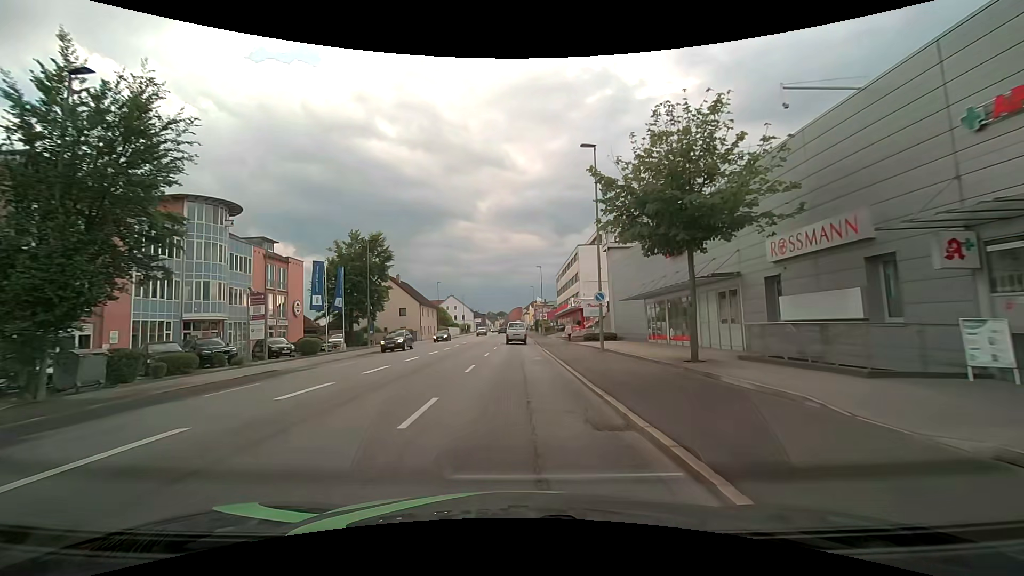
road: tertiary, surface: asphalt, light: Day
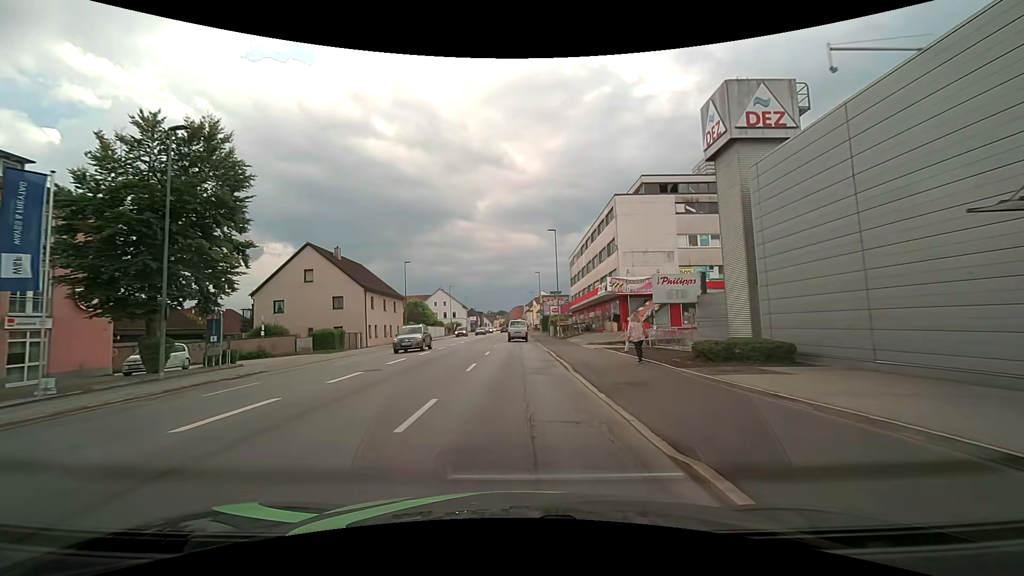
(0.0, +27.2) m; 0°
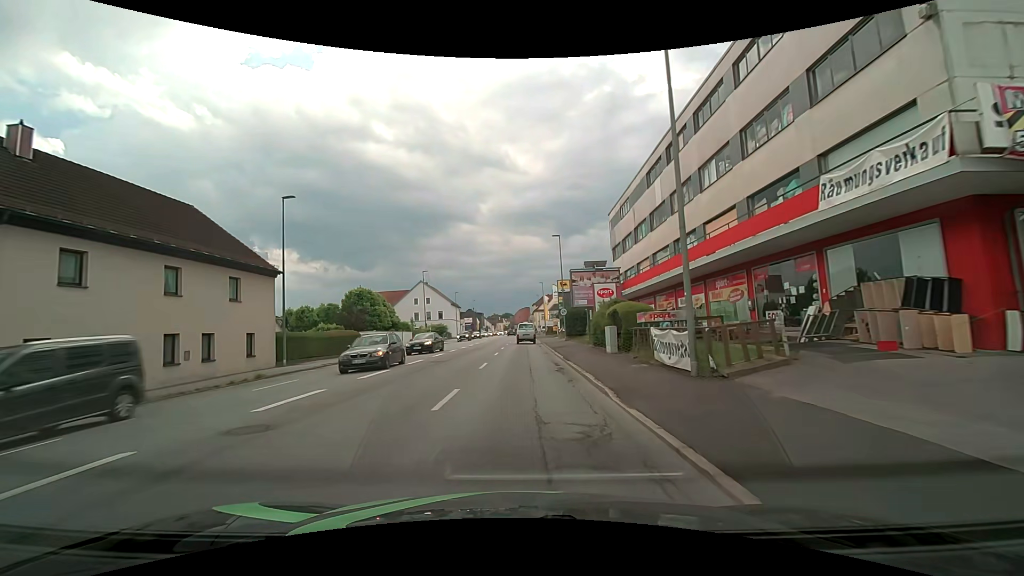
(-0.1, +34.4) m; -1°
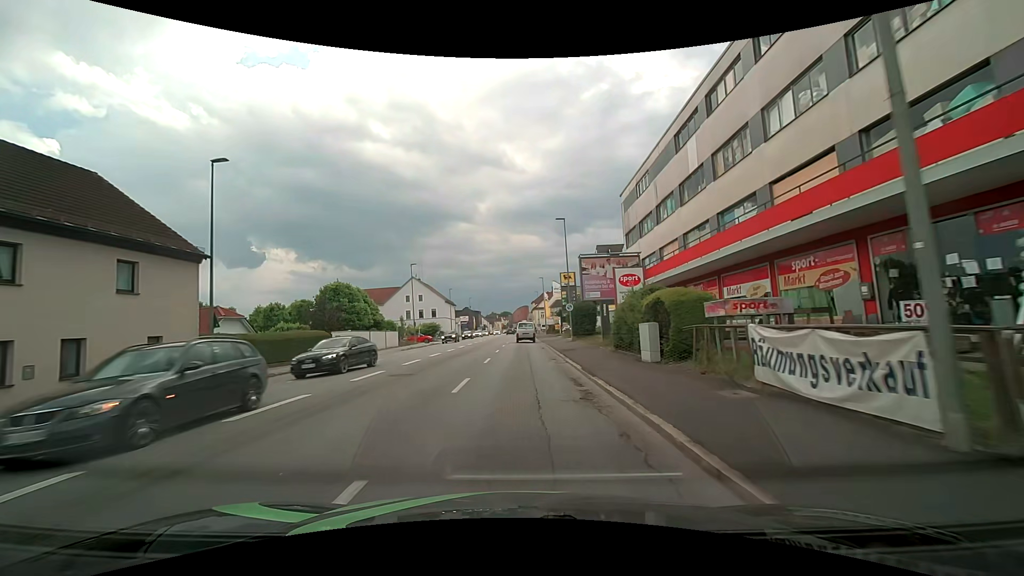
(0.0, +6.8) m; 0°
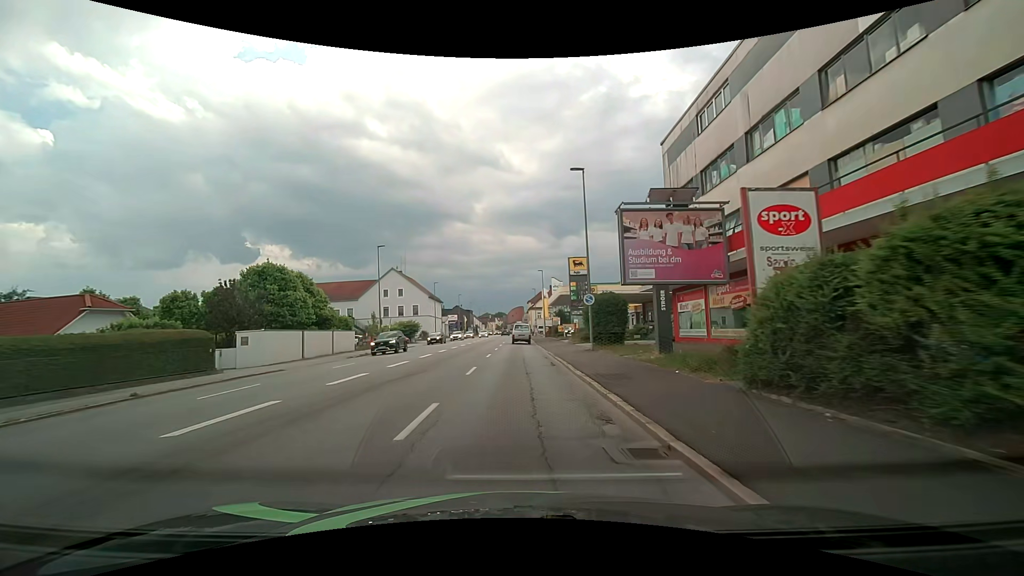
(+0.2, +13.5) m; +1°
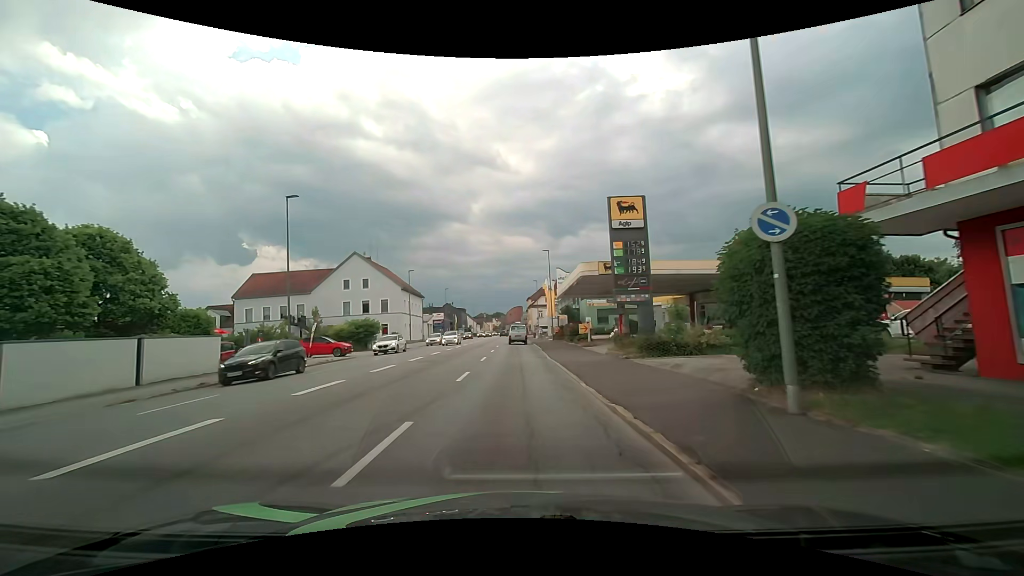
(+0.1, +19.7) m; 0°
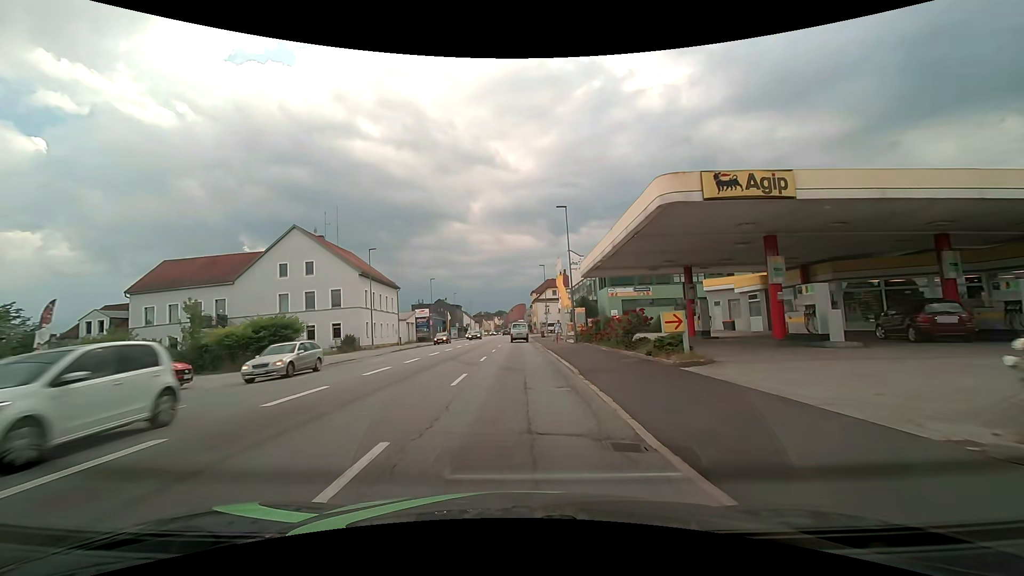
(0.0, +19.5) m; 0°
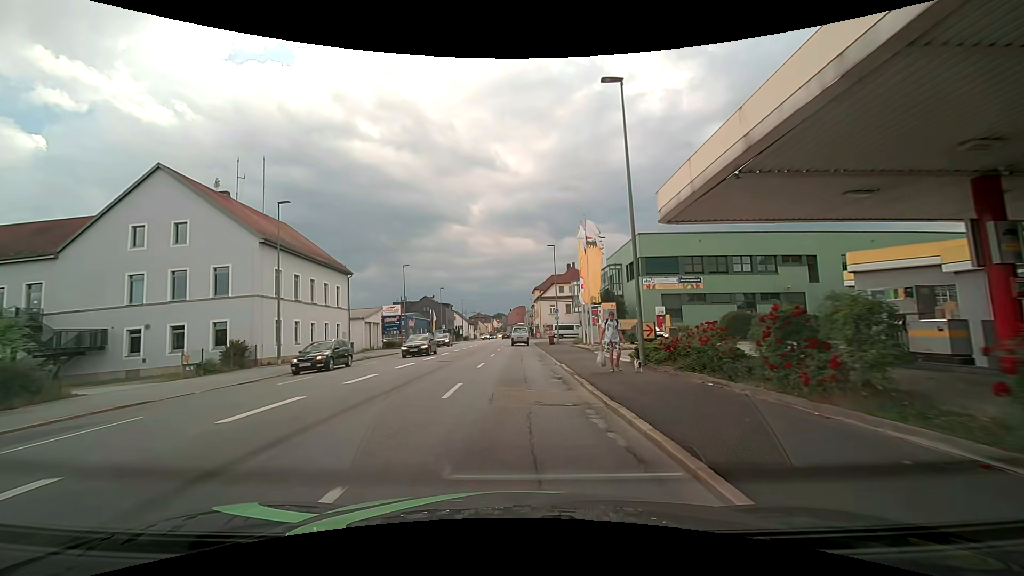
(-0.1, +19.6) m; 0°
(0, +10) (0, +20) (0, +30) (0, +40) (0, +50) (0, +60) (0, +70) (0, +80) (0, +90) (0, +100) m
